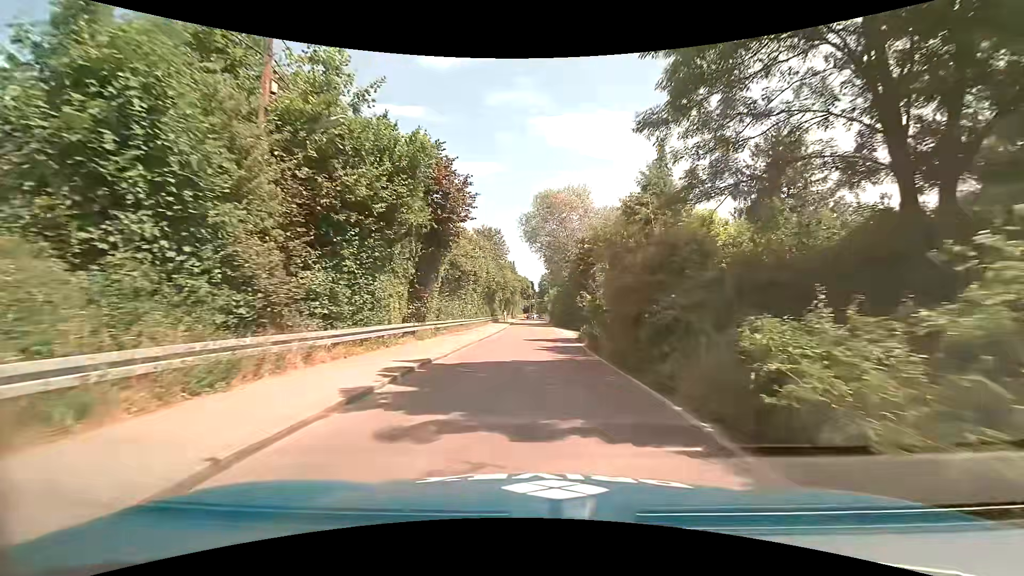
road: unclassified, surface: asphalt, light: Day
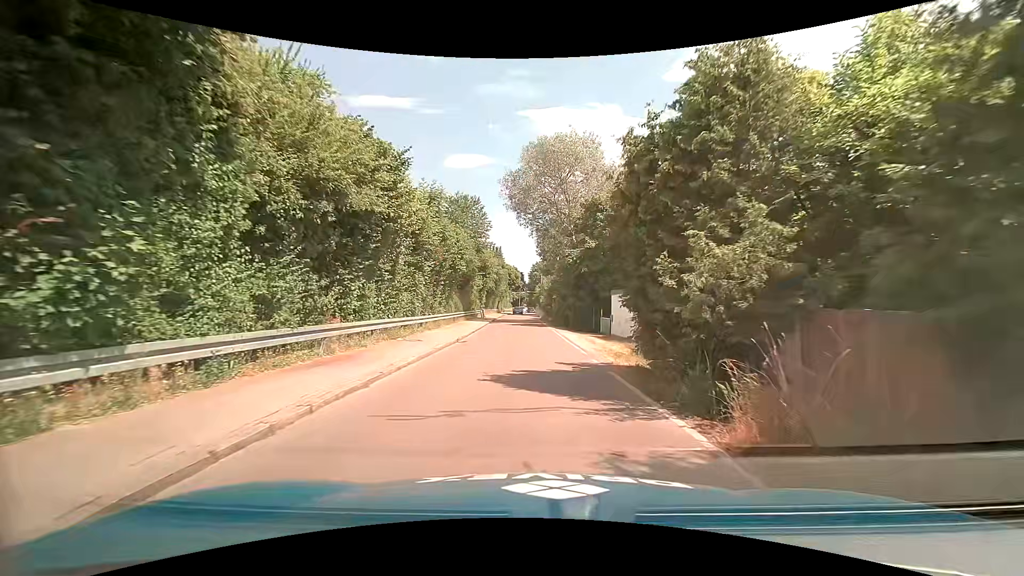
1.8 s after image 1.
(-0.1, +15.3) m; 0°
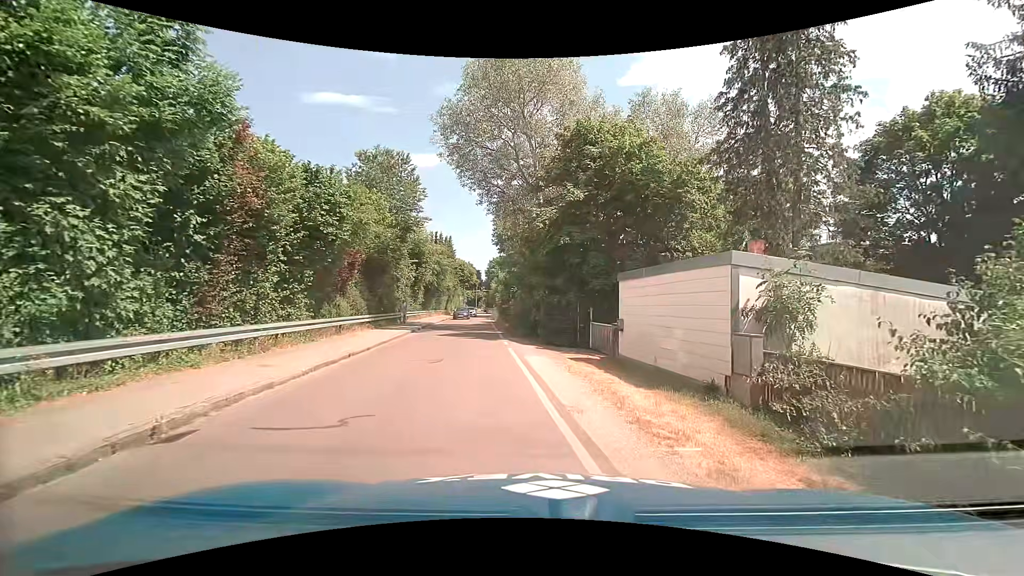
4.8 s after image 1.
(+0.6, +14.4) m; +6°
